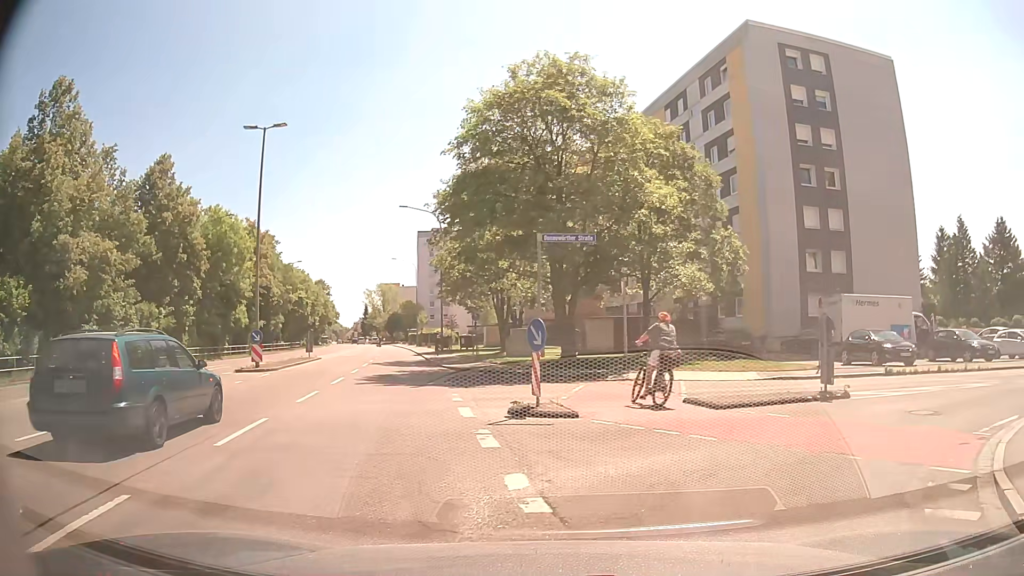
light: Day
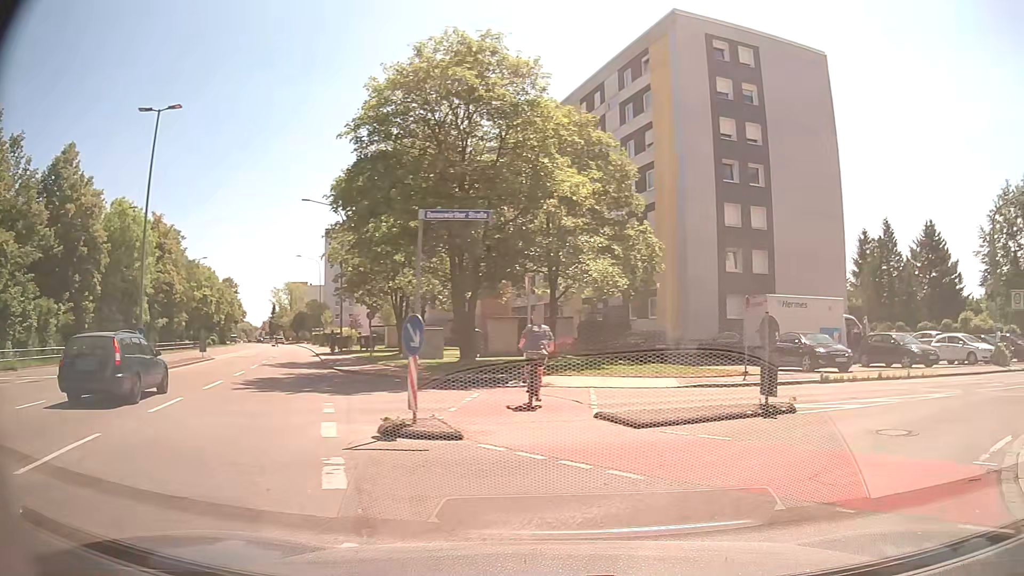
(+0.1, +2.4) m; +8°
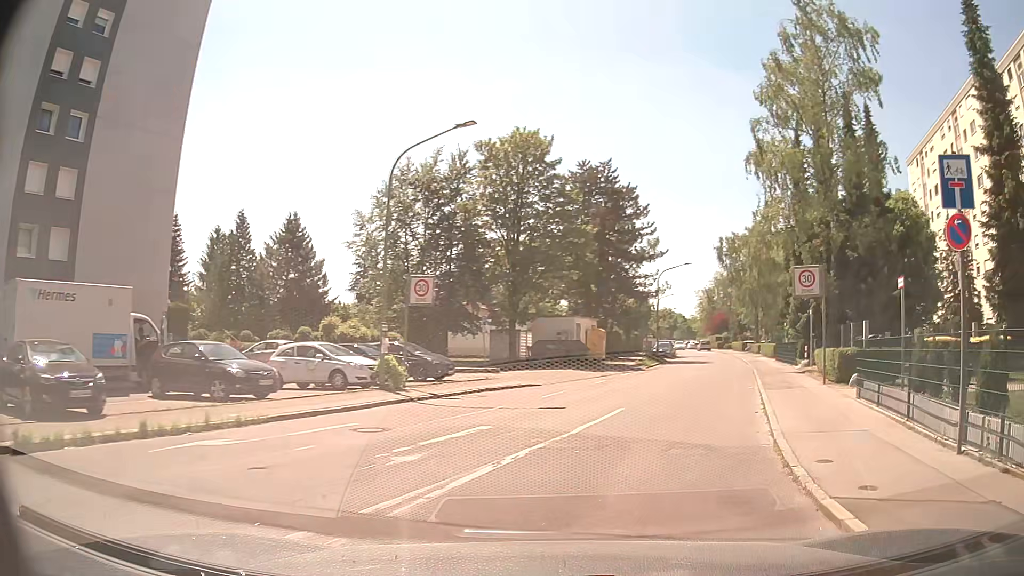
(+5.6, +10.7) m; +54°
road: residential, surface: asphalt
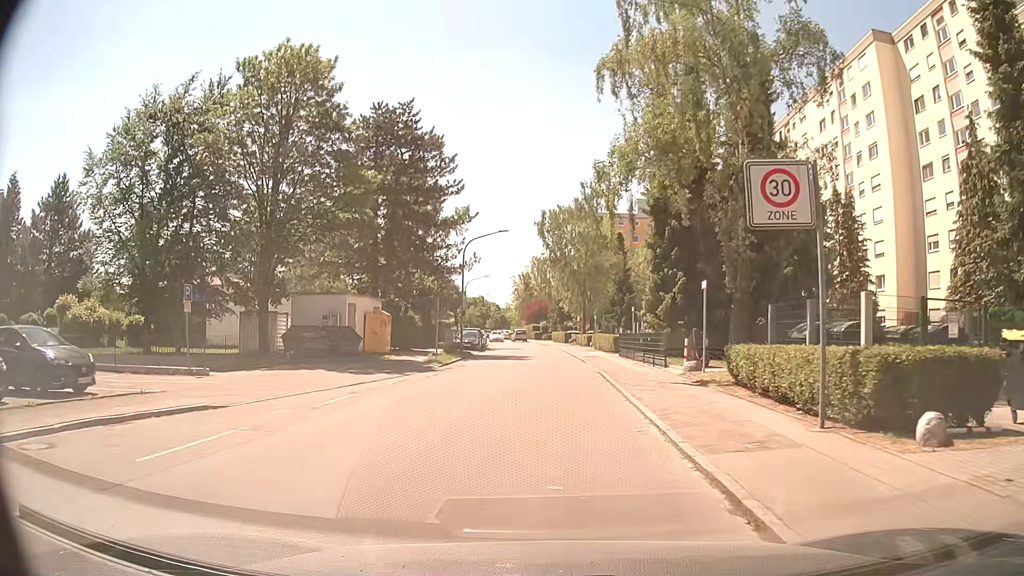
(+2.2, +11.8) m; +16°
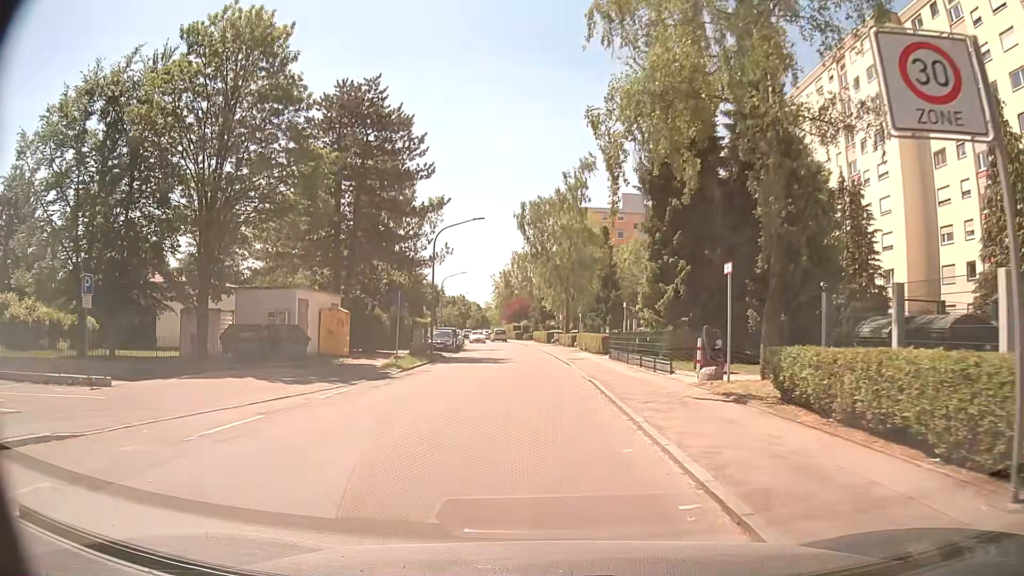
(+0.1, +4.4) m; +2°
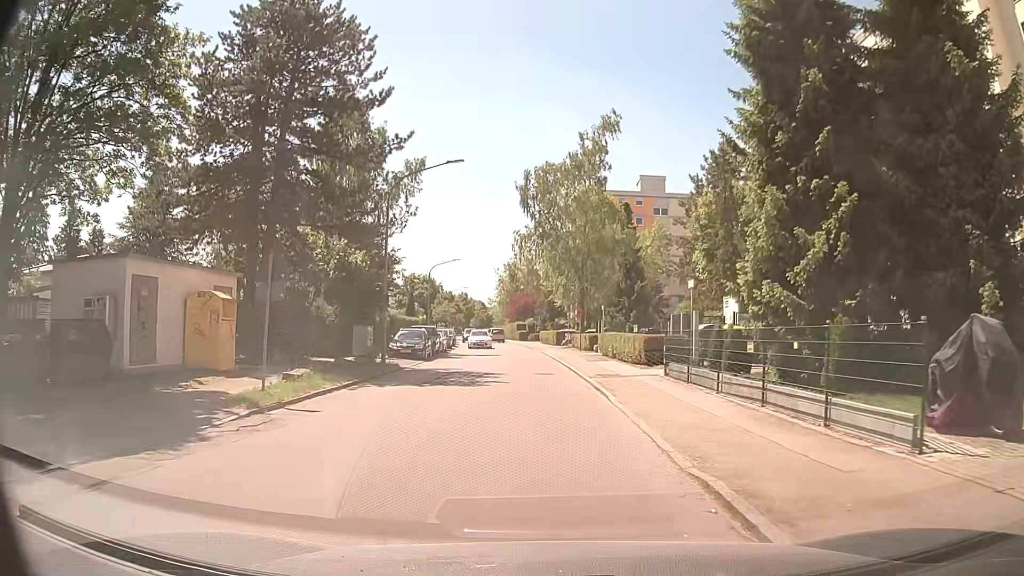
(0.0, +13.0) m; 0°
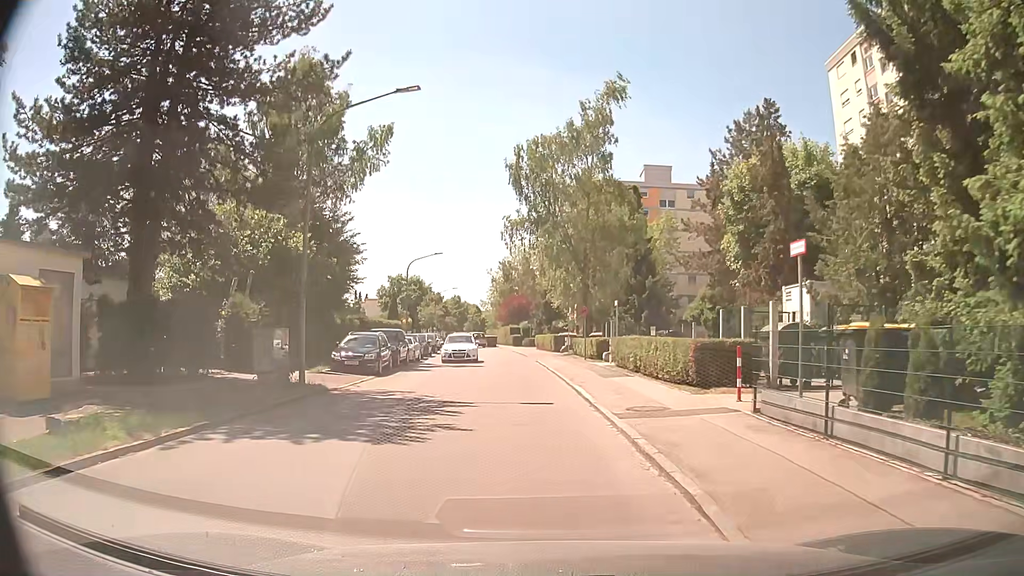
(+0.1, +8.3) m; -1°
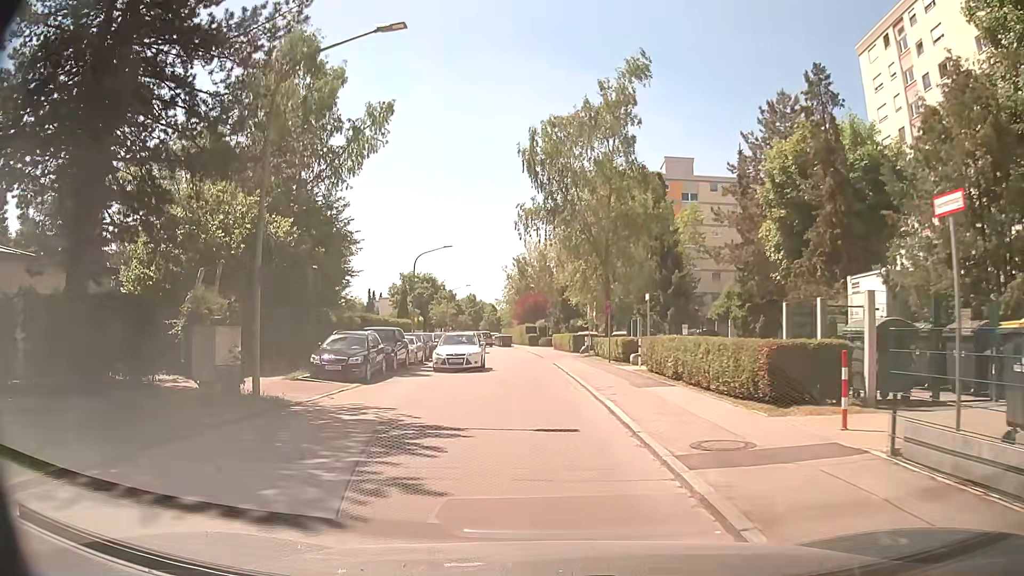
(+0.1, +3.8) m; 0°
(0, +10) (0, +20) (-1, +30) (-1, +40) (-2, +50) (-3, +60) (-6, +70) (-8, +79) (-9, +89) (-11, +99) m
